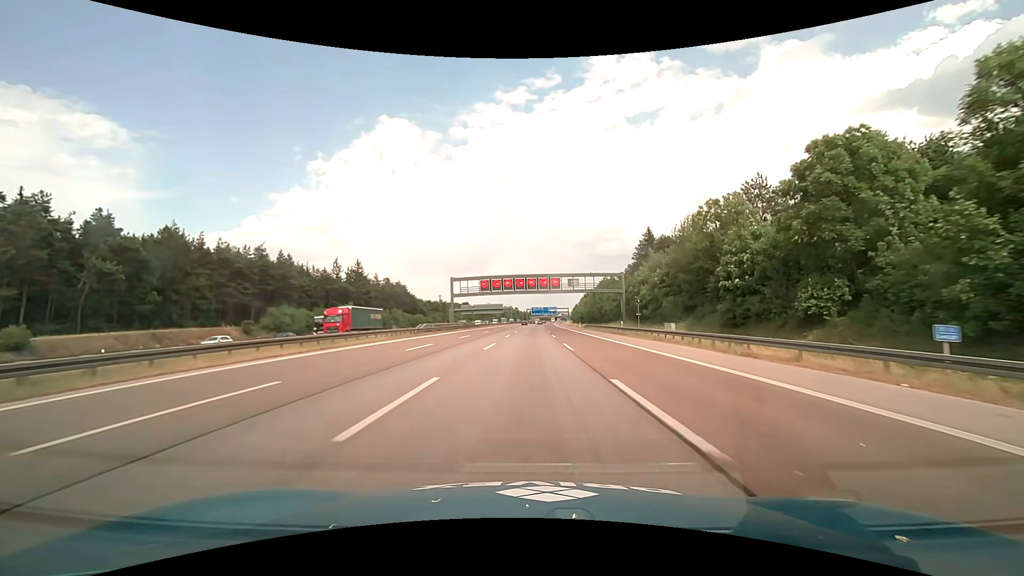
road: motorway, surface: asphalt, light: Day
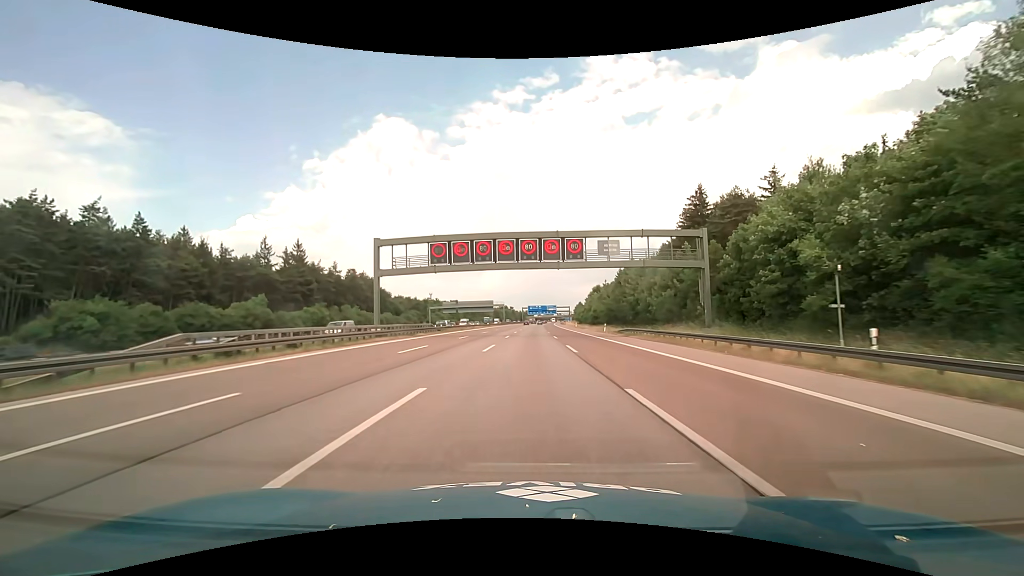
(+0.2, +37.5) m; 0°
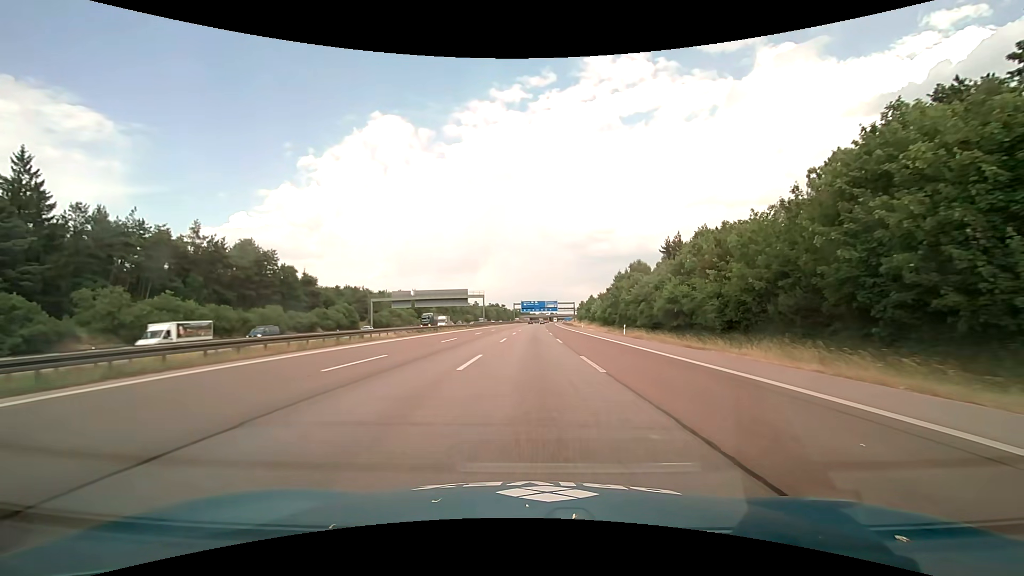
(+0.4, +62.6) m; +1°
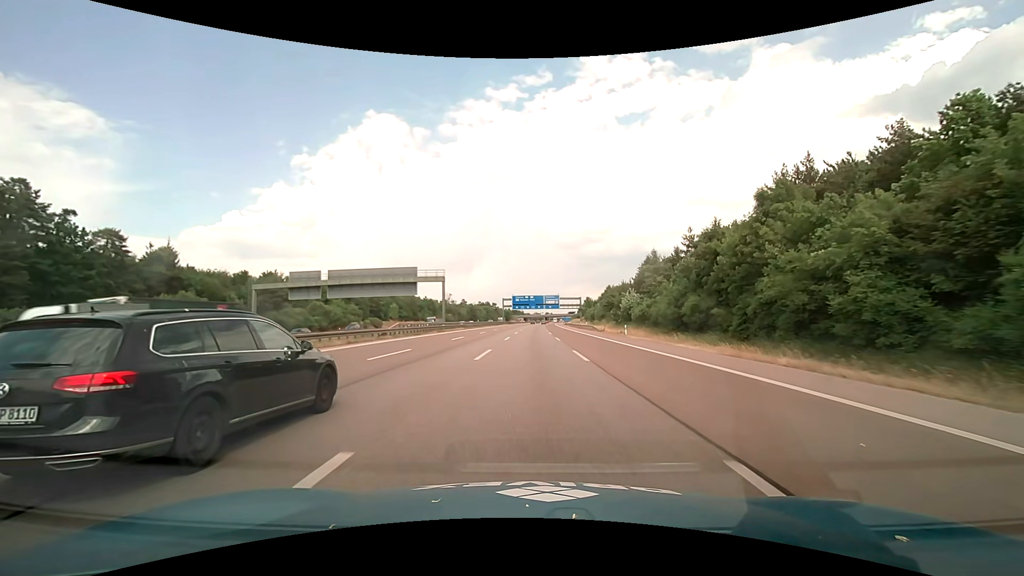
(+0.2, +50.0) m; +1°
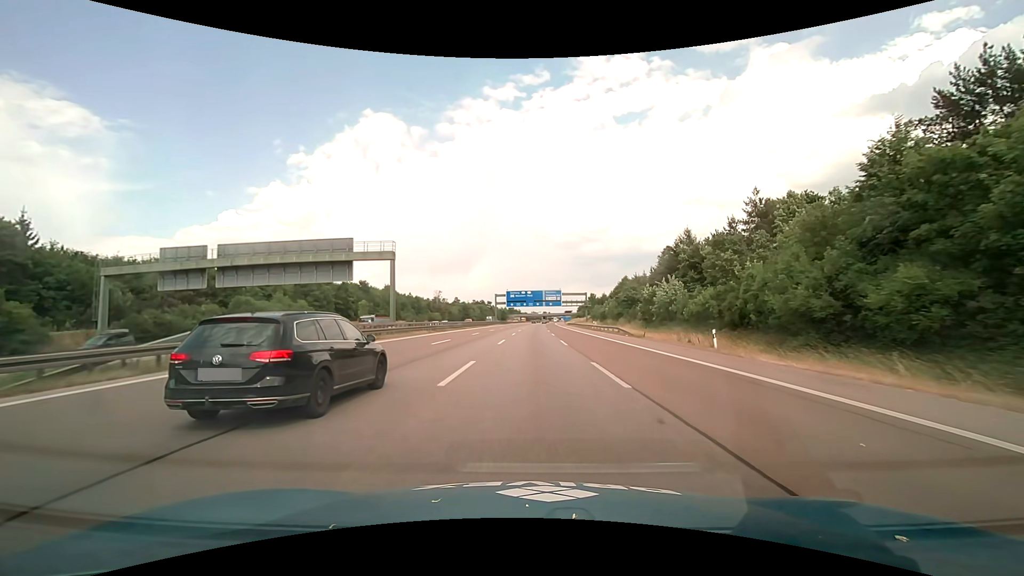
(+0.1, +25.0) m; 0°
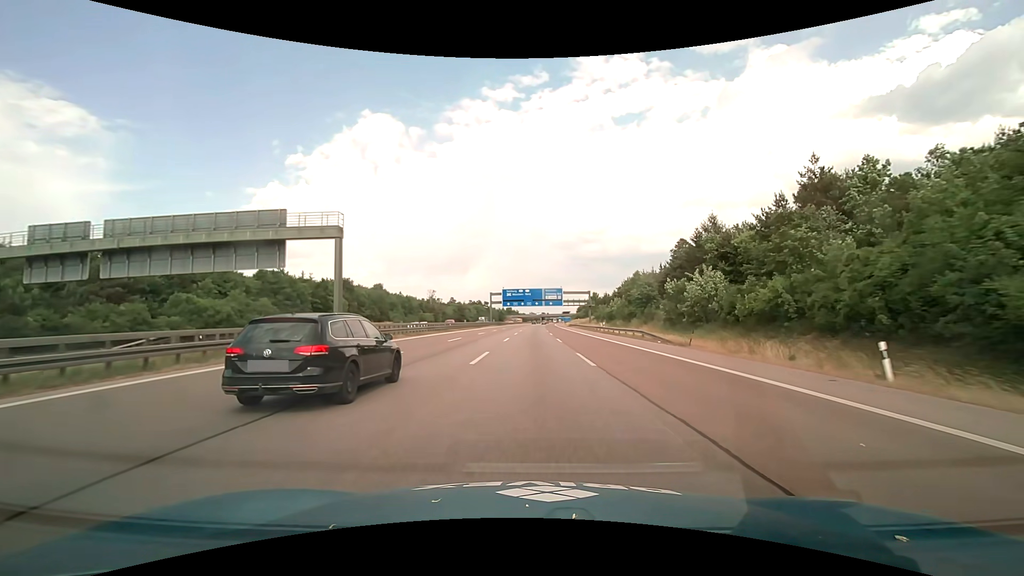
(0.0, +12.5) m; 0°
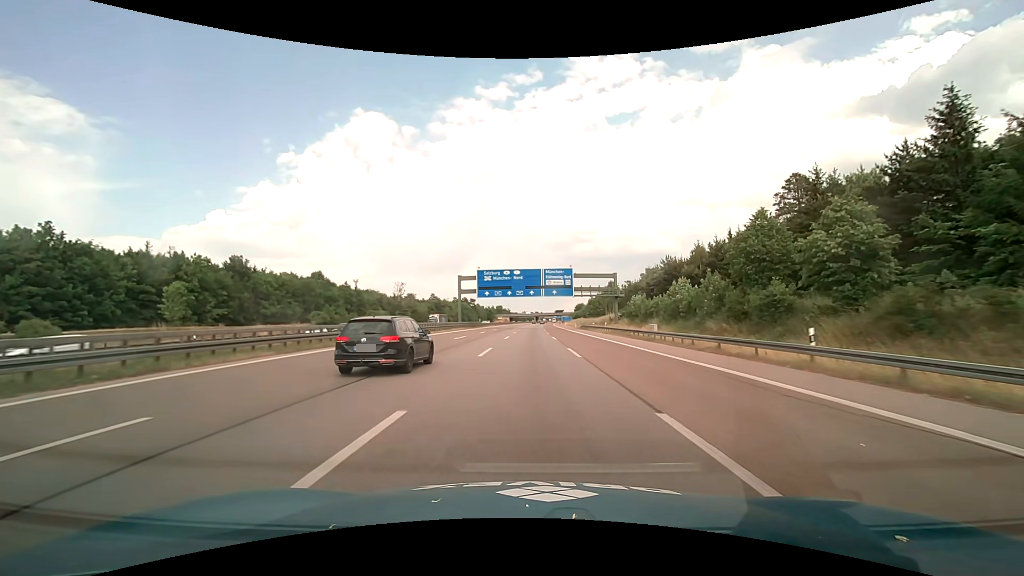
(+0.4, +49.9) m; +1°
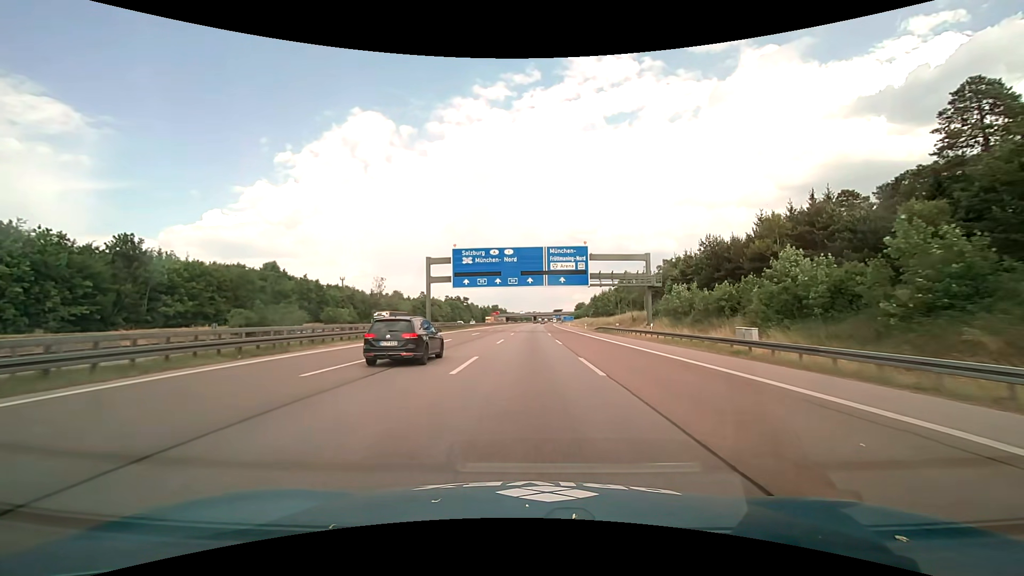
(0.0, +25.0) m; 0°
